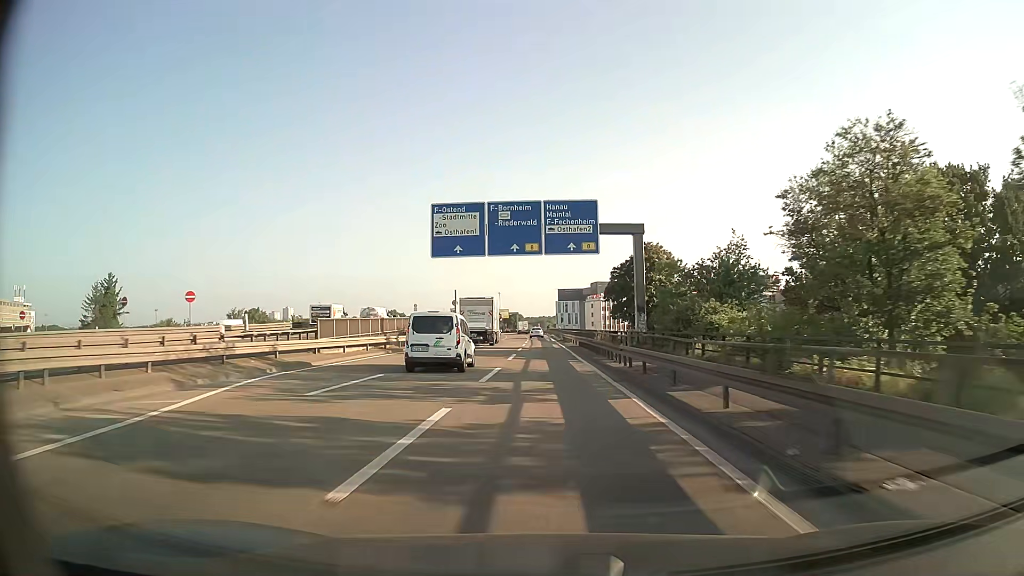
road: motorway_link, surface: asphalt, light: Day
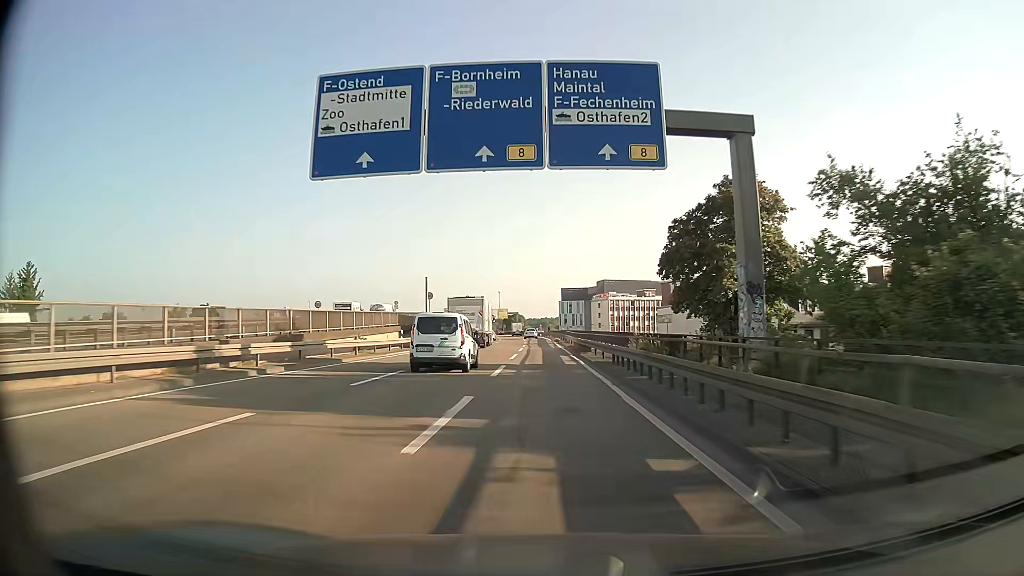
(0.0, +21.8) m; 0°
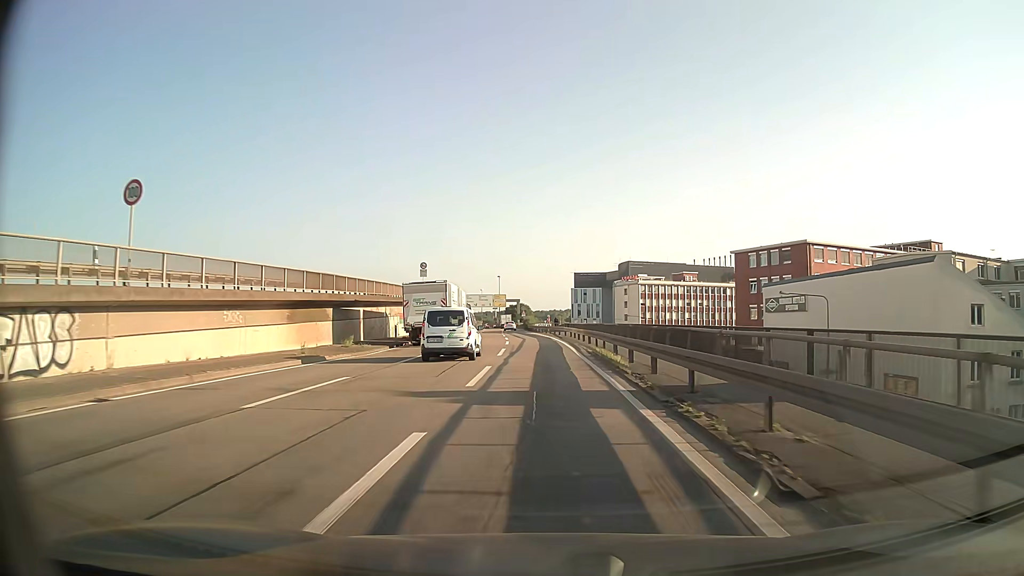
(-0.4, +53.3) m; -1°
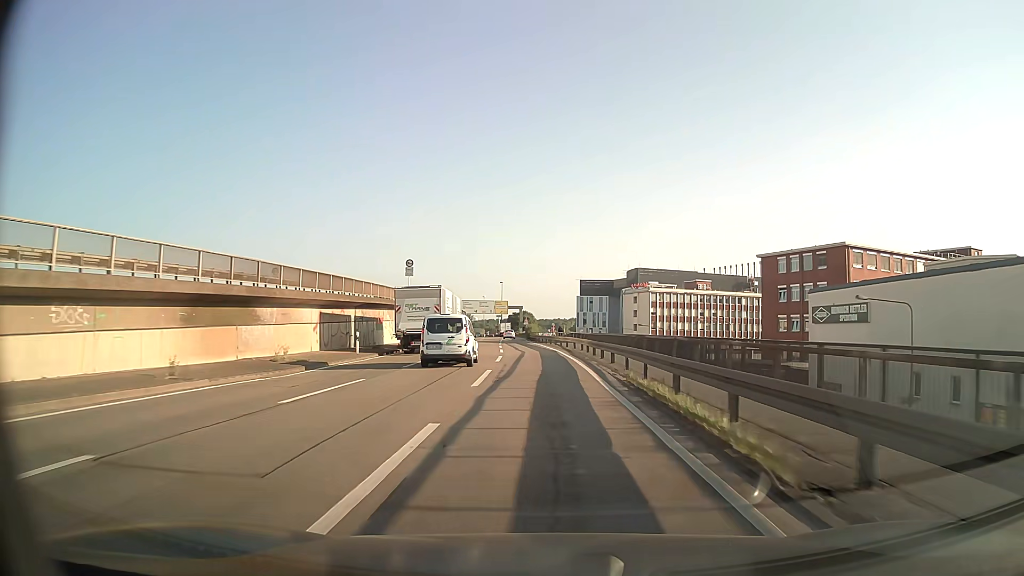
(-0.1, +10.4) m; 0°
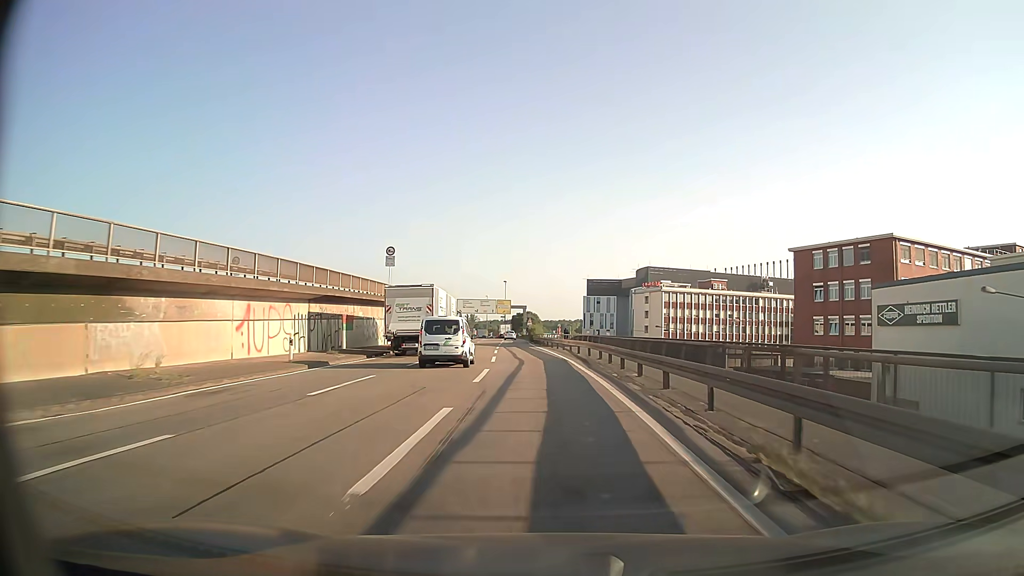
(0.0, +10.2) m; 0°
